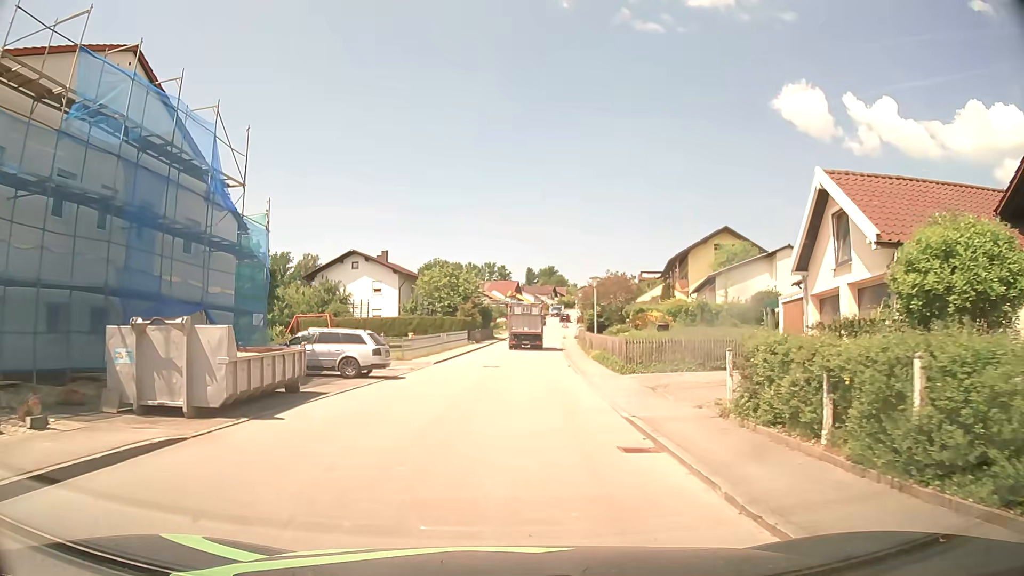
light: Day
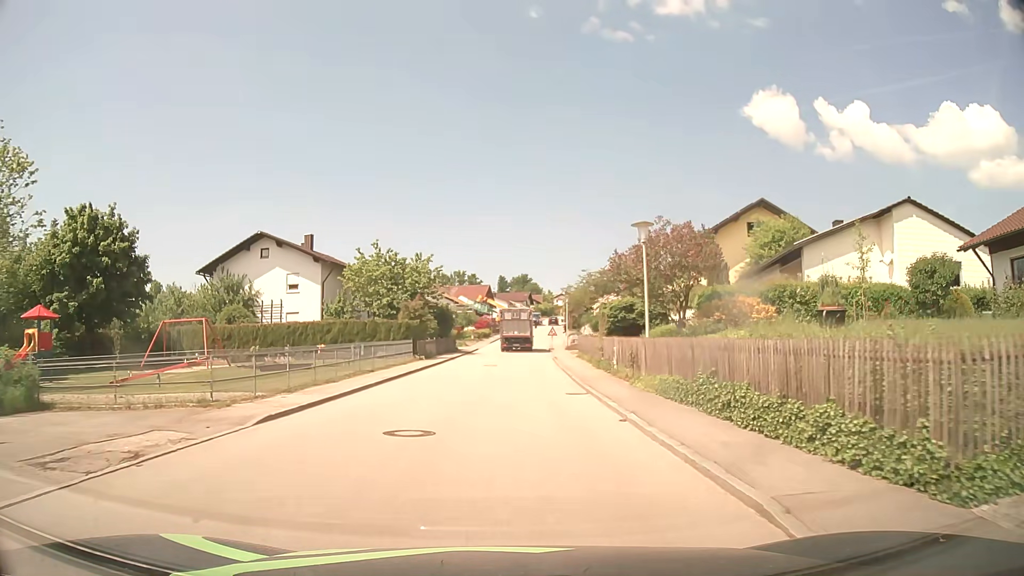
(+0.6, +19.5) m; +3°
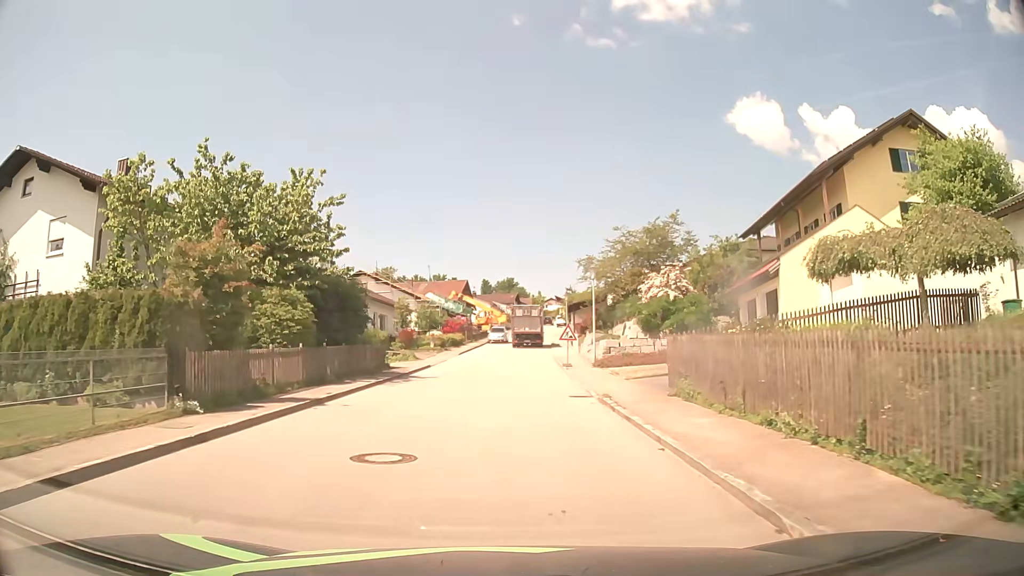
(+0.3, +26.4) m; +1°
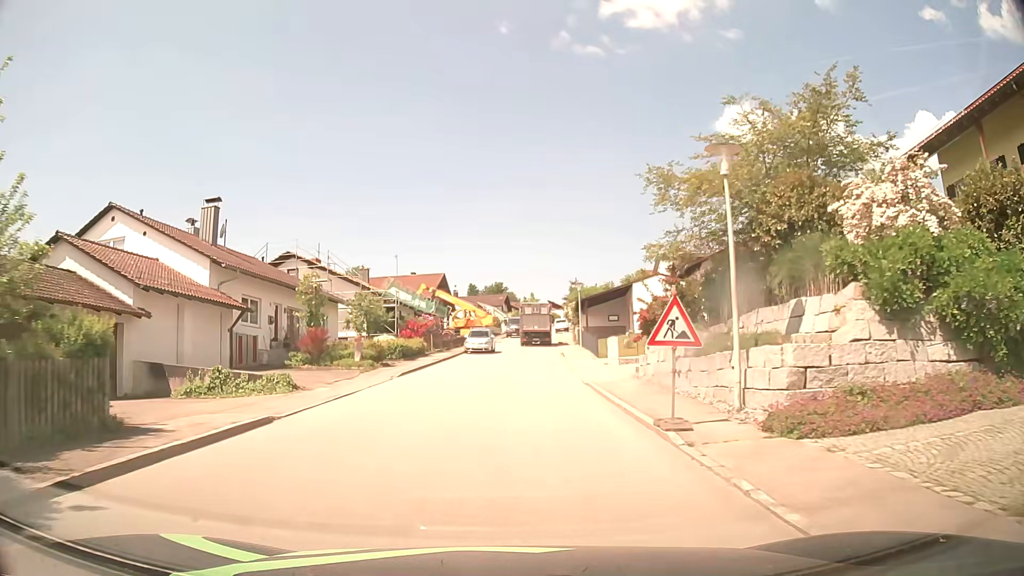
(+0.3, +20.7) m; +1°
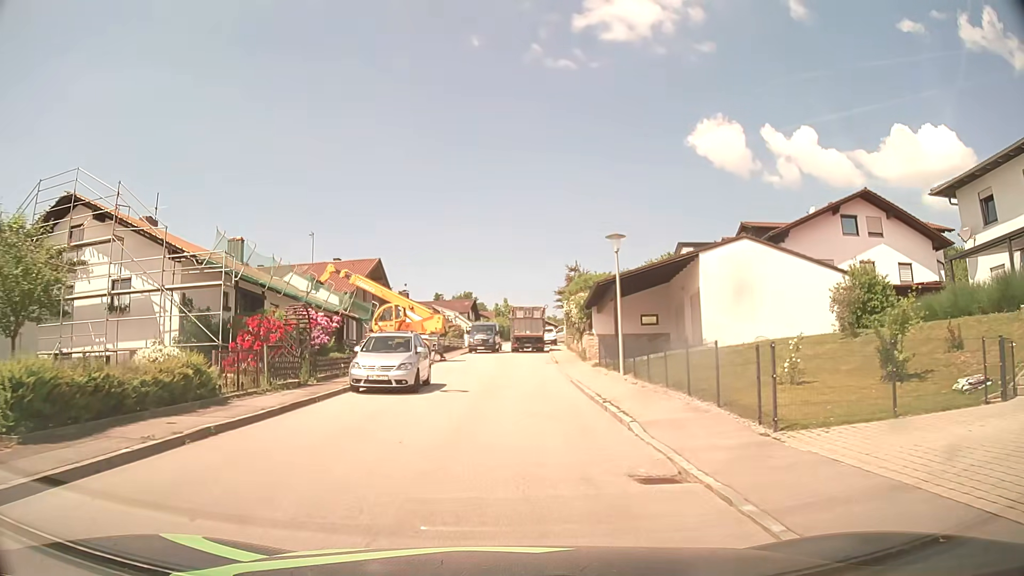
(+0.6, +25.3) m; +3°
(0, +10) (0, +20) (0, +30) (+1, +40) (+1, +50) (+1, +60) (+1, +70) (+1, +80) (+3, +90) (+4, +100) m
